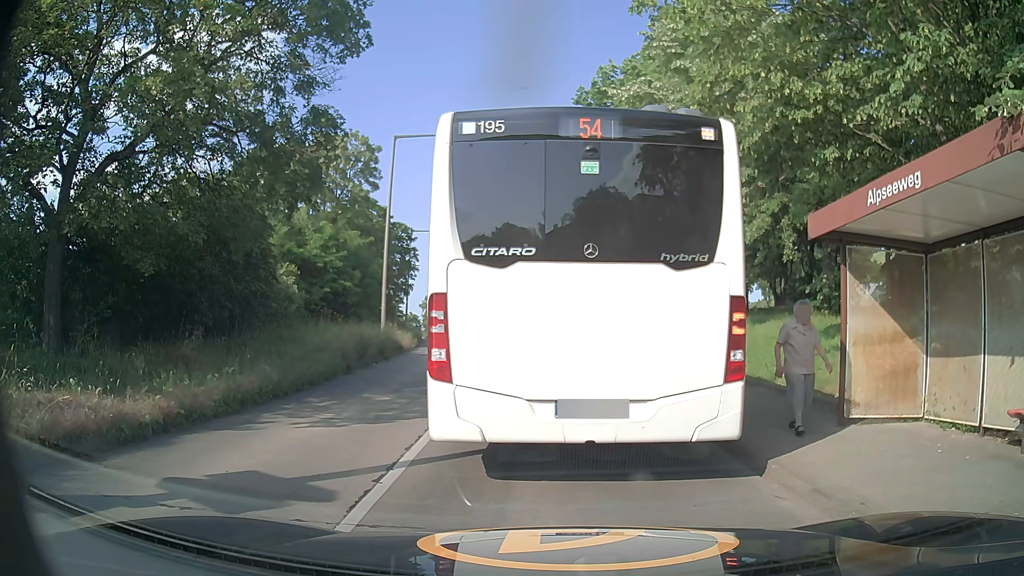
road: tertiary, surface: concrete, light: Day
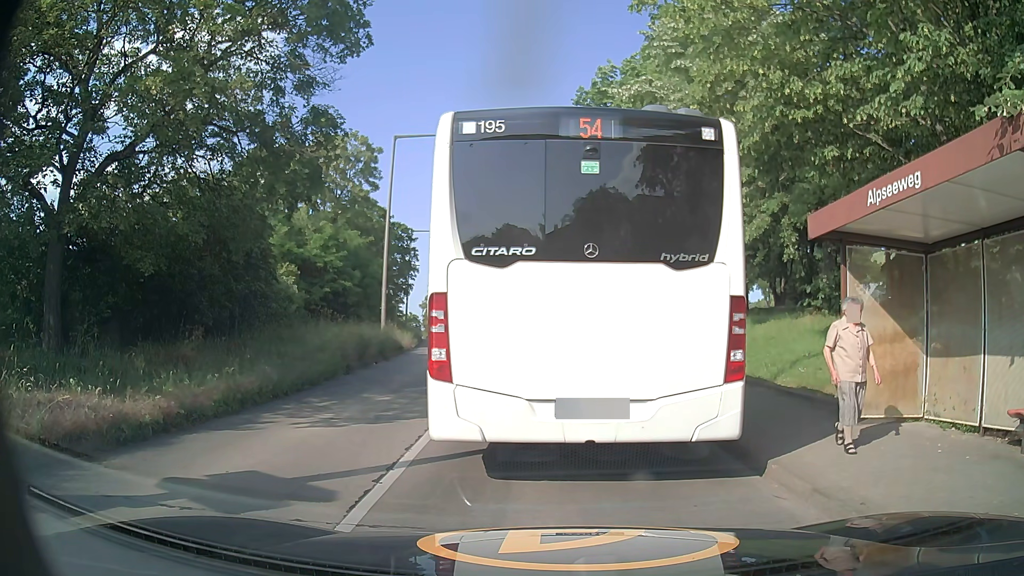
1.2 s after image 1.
(0.0, 0.0) m; 0°
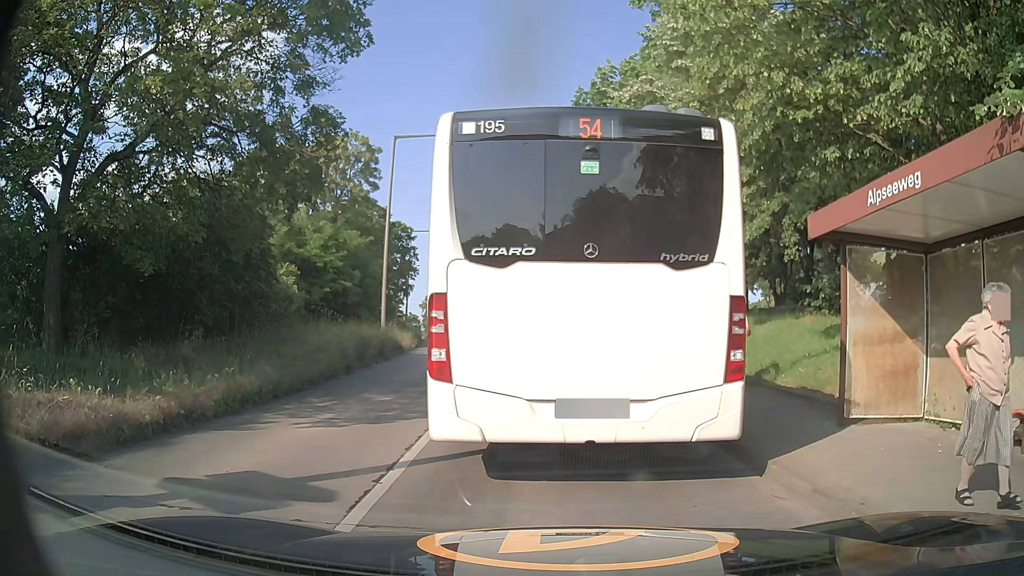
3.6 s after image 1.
(0.0, 0.0) m; 0°
(-1, +10) (-1, +20) (-3, +30) (-5, +40) (-7, +49) (-9, +59) (-12, +69) (-15, +78) (-17, +88) (-20, +98) m
